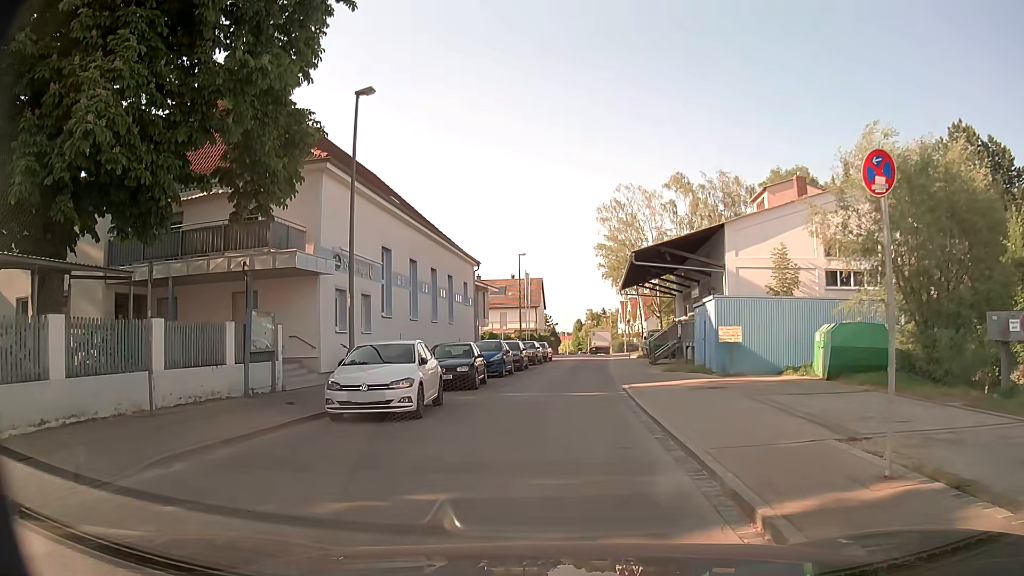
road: residential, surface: asphalt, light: Day
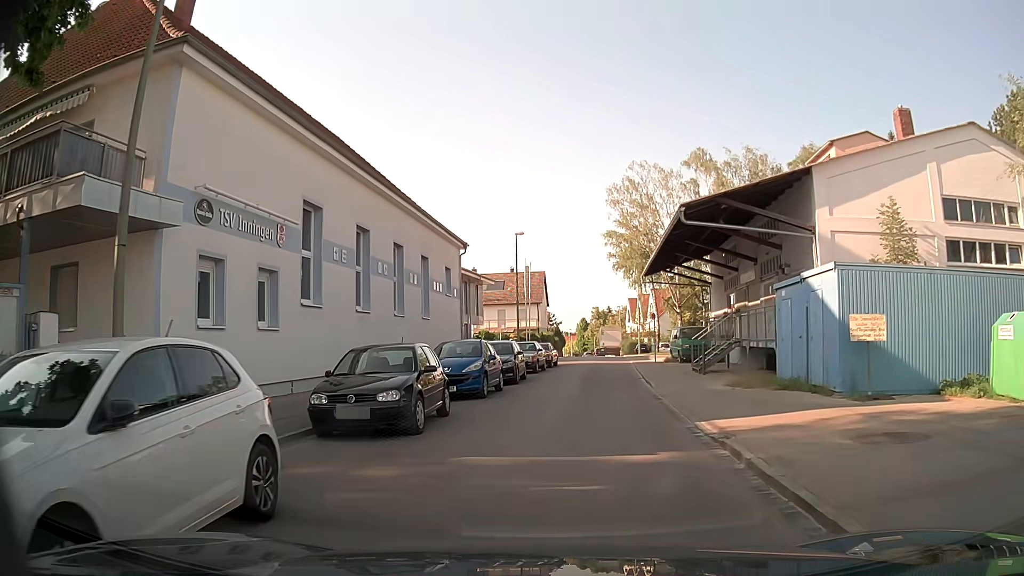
(+0.1, +10.0) m; +1°
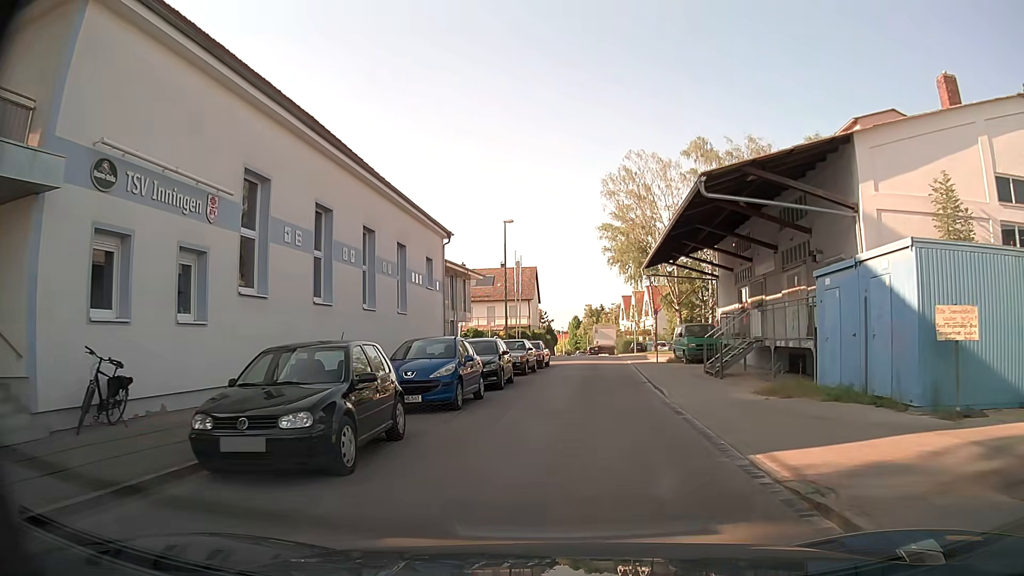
(0.0, +3.5) m; +1°
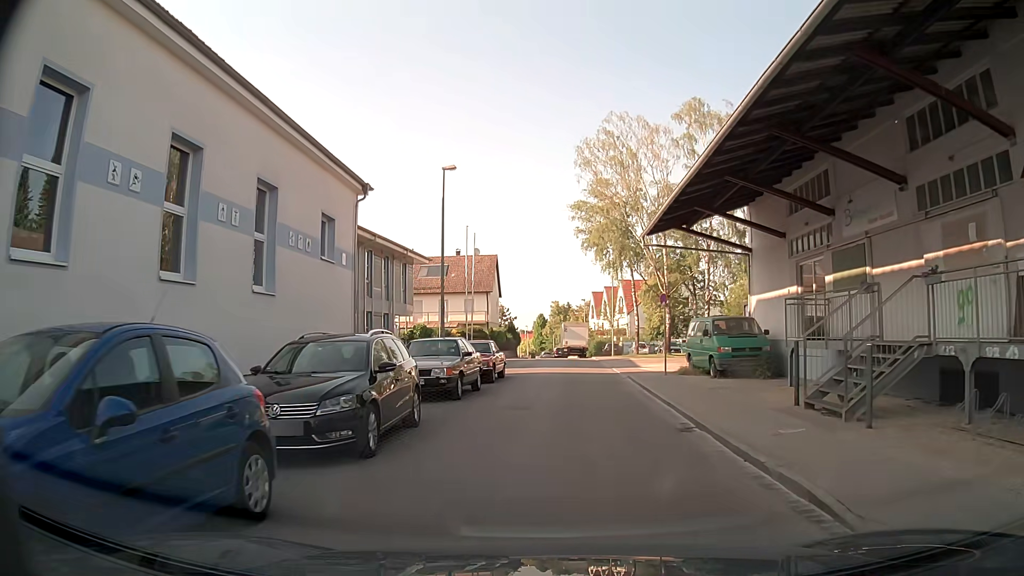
(+0.1, +11.3) m; +2°
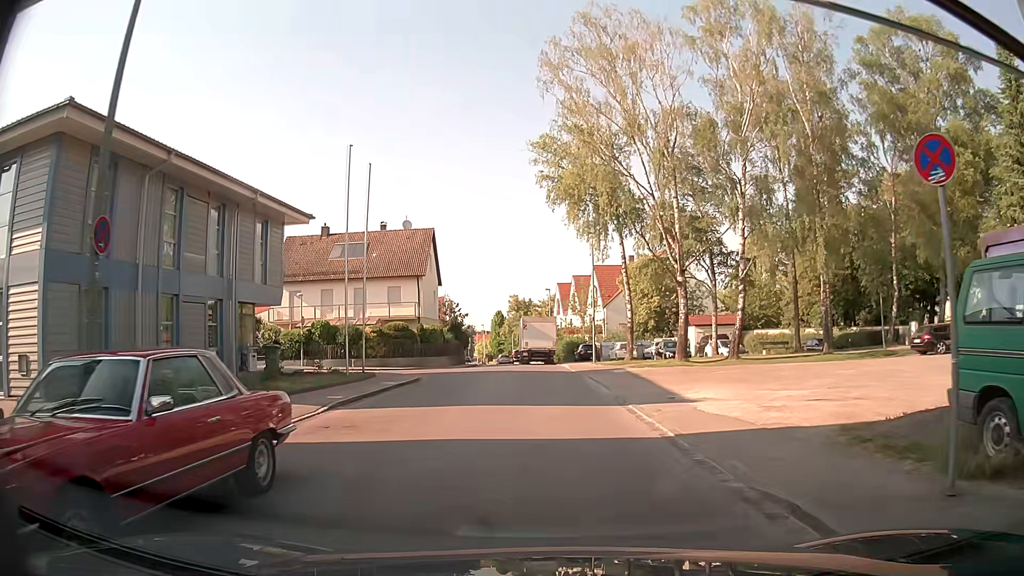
(+0.5, +18.2) m; +3°
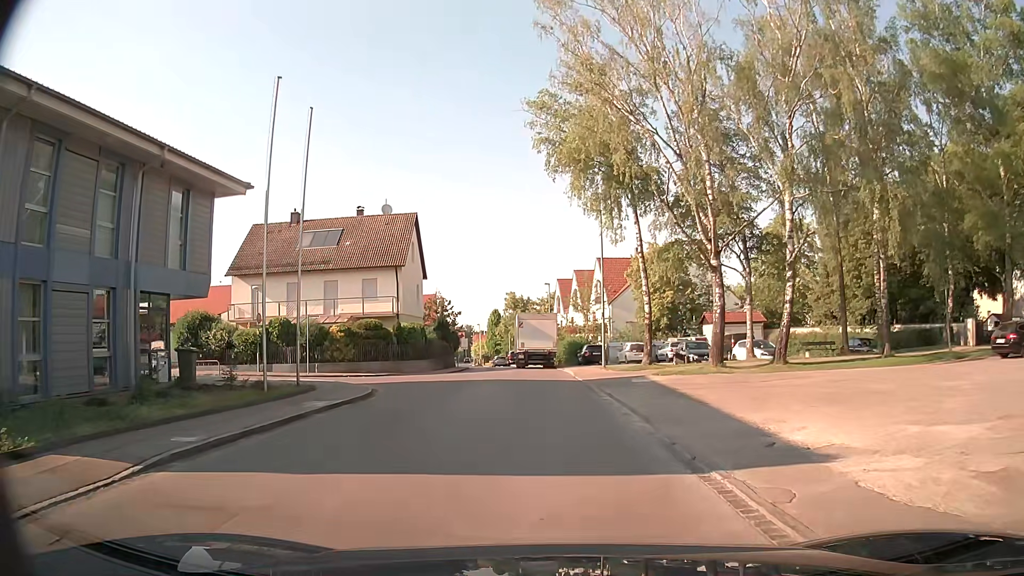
(0.0, +7.0) m; 0°
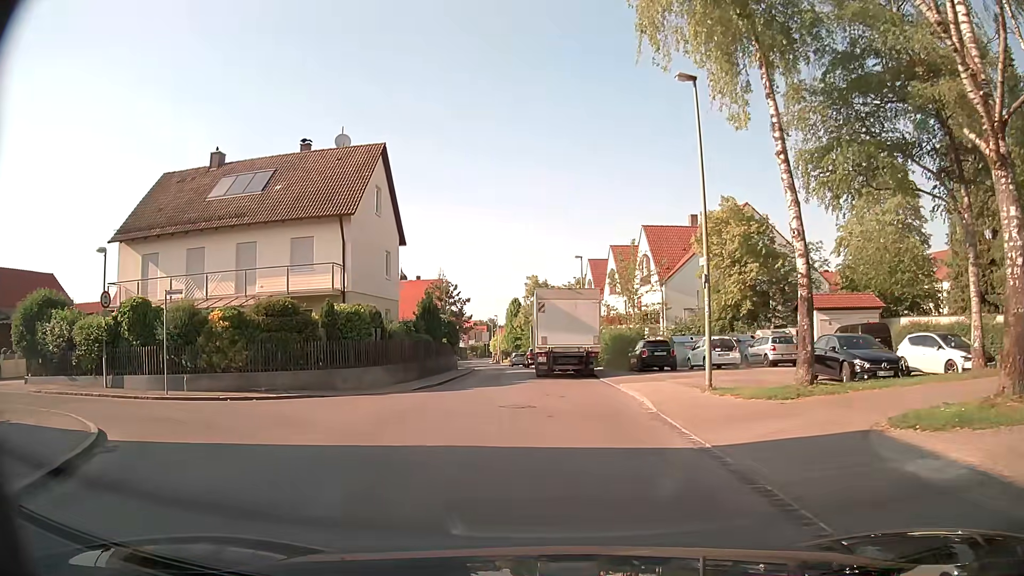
(-0.1, +16.6) m; -1°
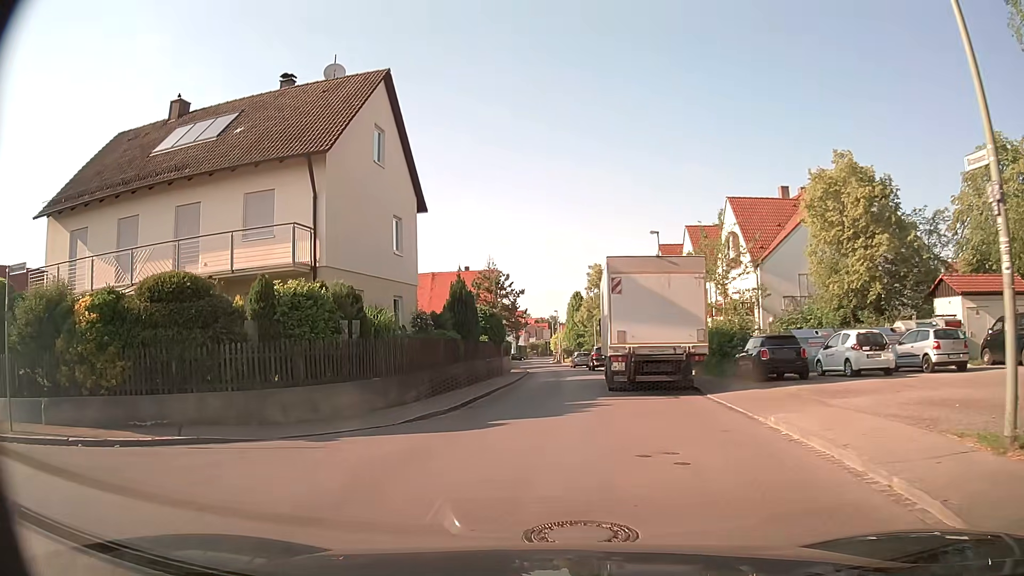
(-0.2, +9.4) m; -5°
(0, +10) (0, +20) (0, +30) (0, +40) (0, +50) (0, +60) (0, +70) (0, +80) (0, +90) (-1, +100) m
